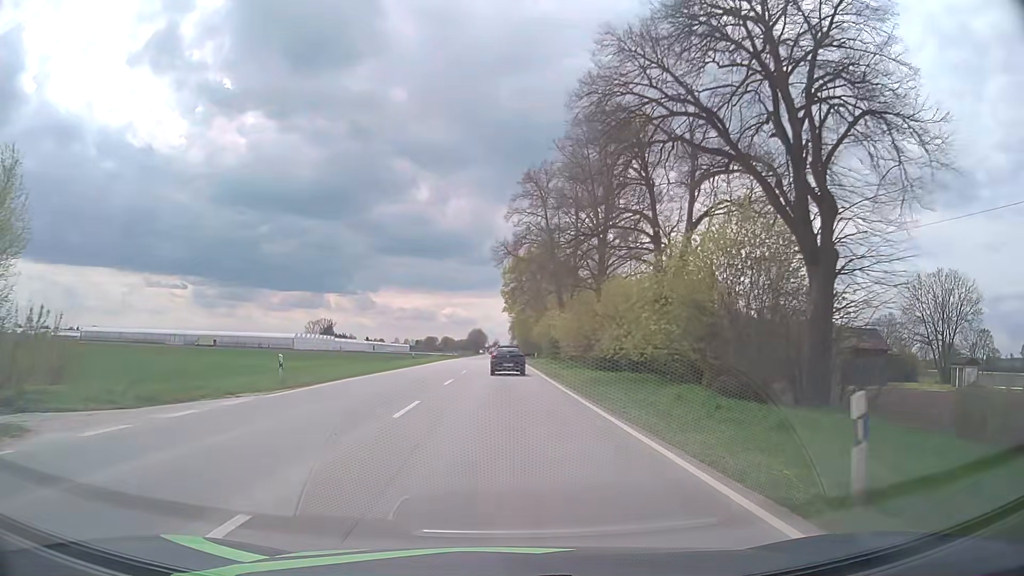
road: primary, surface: asphalt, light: Day
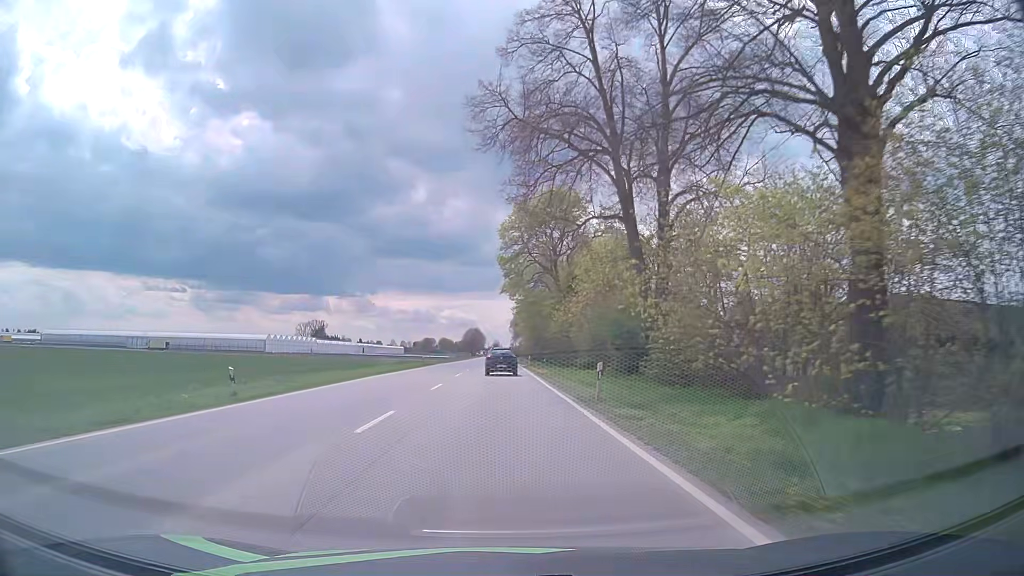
(0.0, +37.9) m; 0°
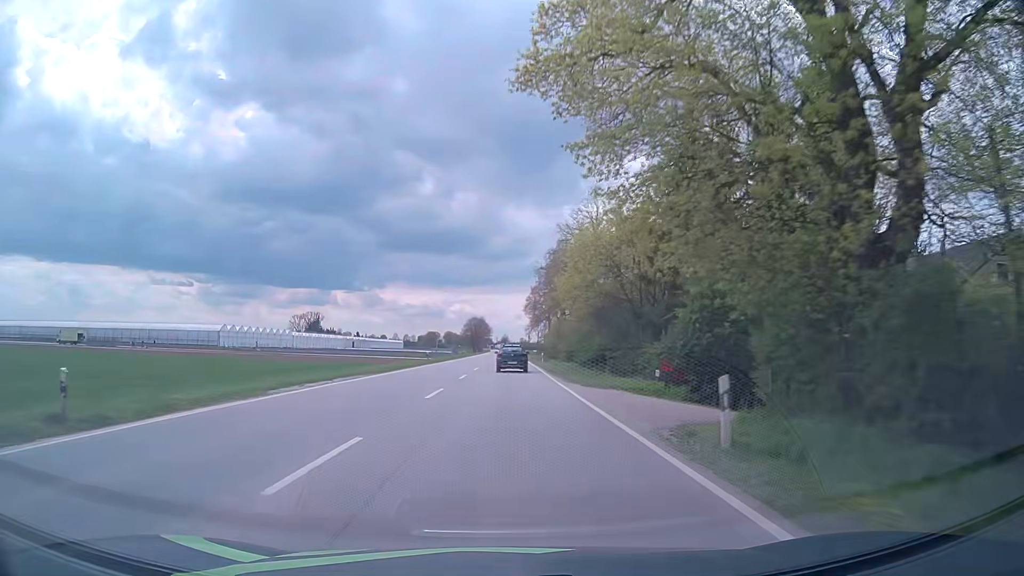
(-0.7, +53.9) m; -1°
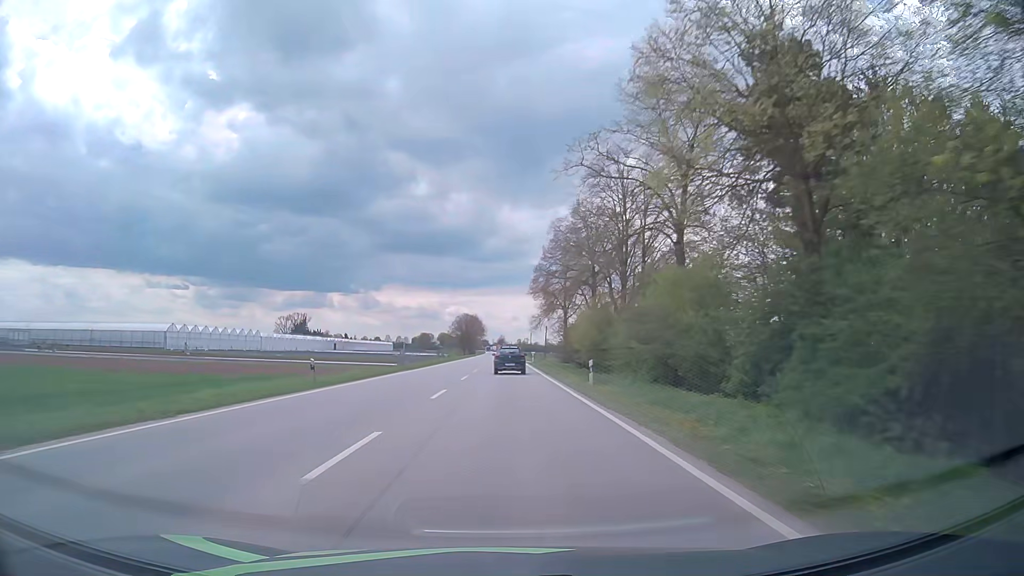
(+0.4, +35.1) m; +1°
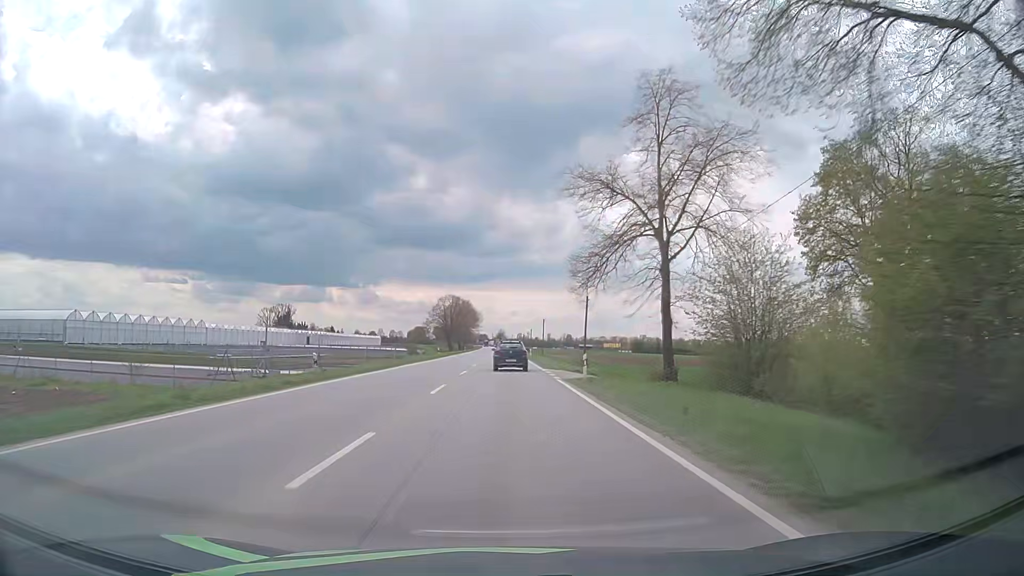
(+0.2, +48.5) m; 0°
(0, +10) (0, +20) (0, +30) (0, +40) (0, +50) (0, +60) (0, +70) (0, +80) (0, +90) (0, +100) m
